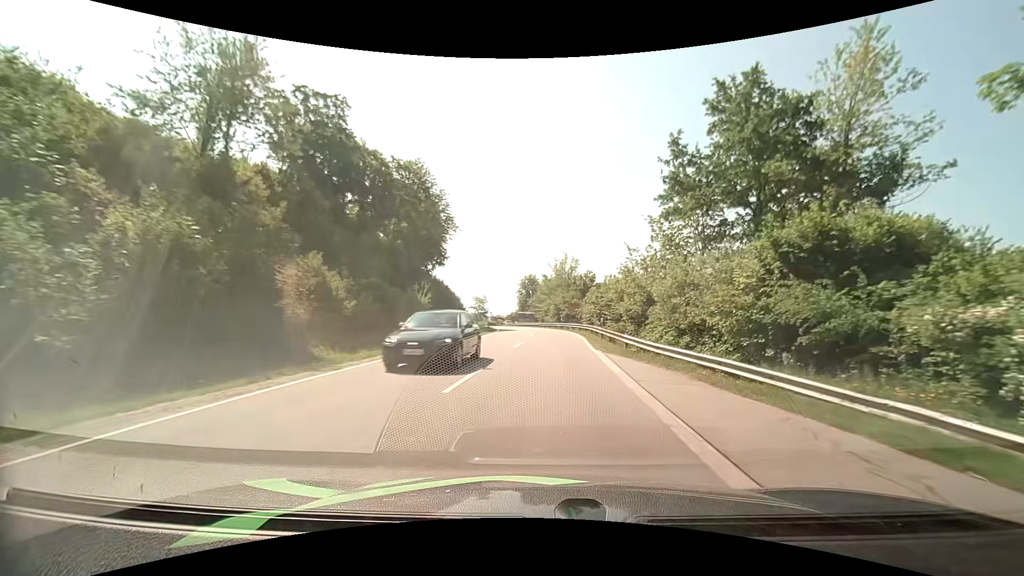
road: tertiary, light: Day
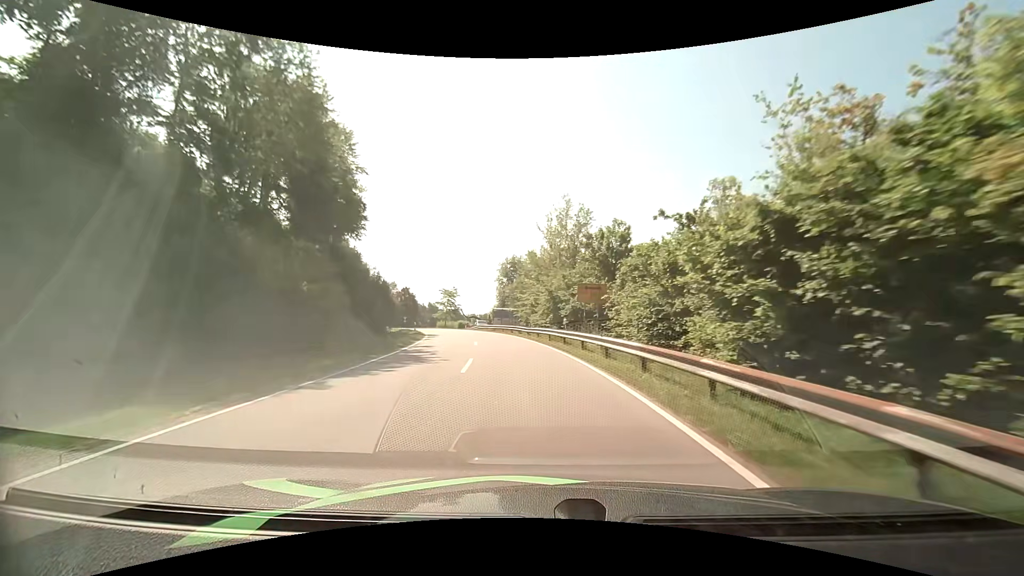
(+1.2, +33.1) m; +2°
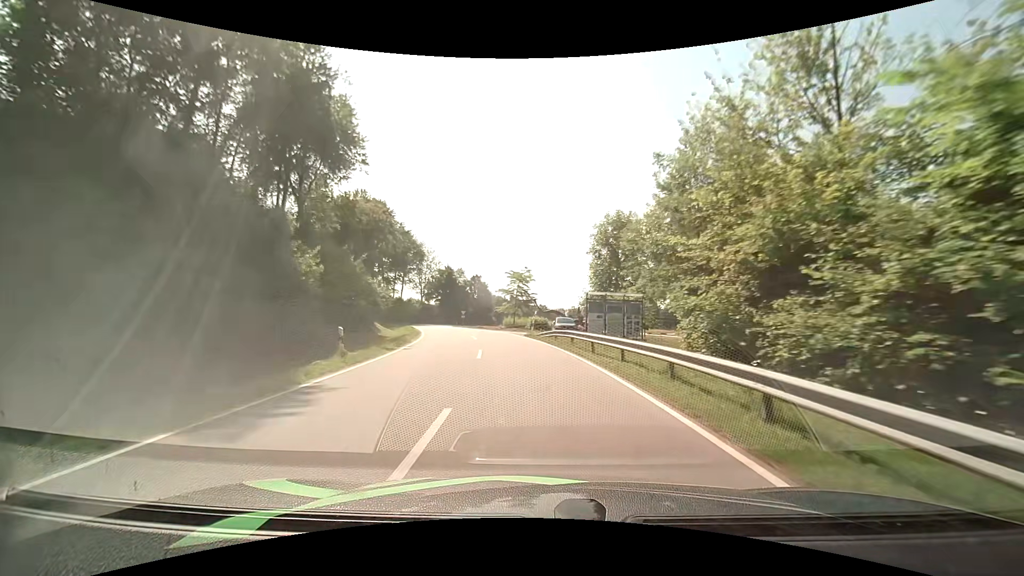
(-3.0, +32.8) m; -11°
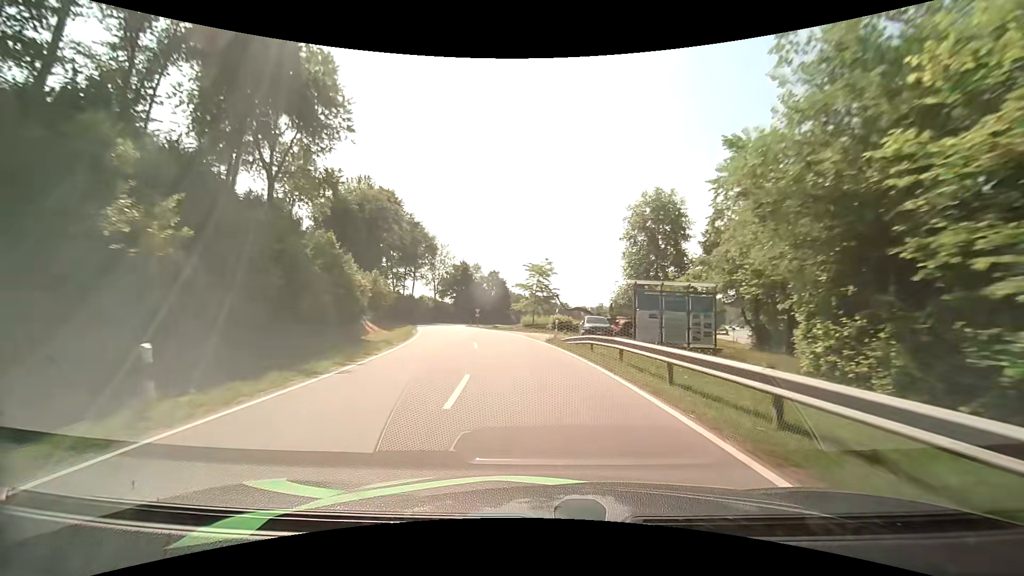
(-0.1, +8.2) m; -2°
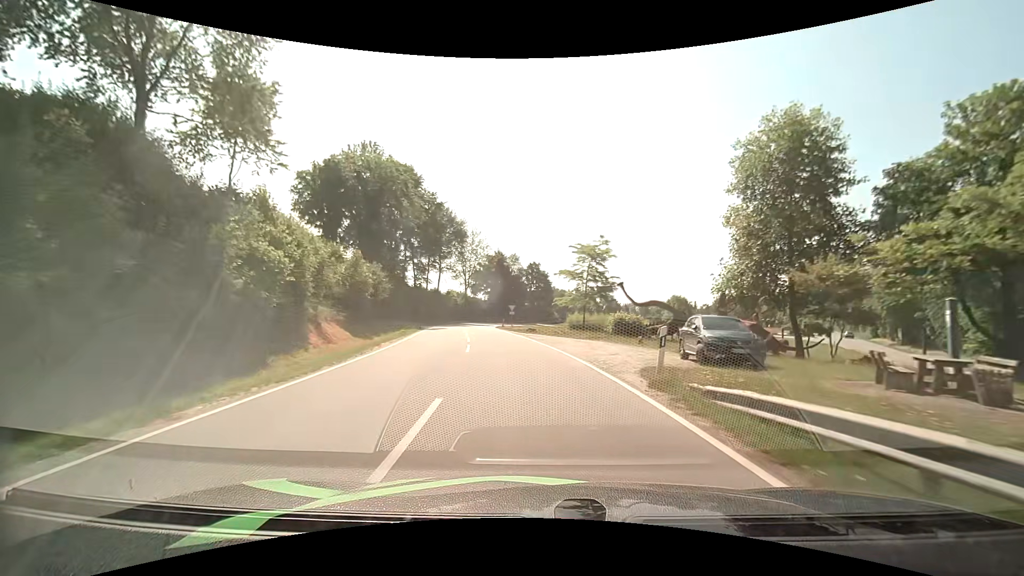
(-0.7, +15.3) m; -5°
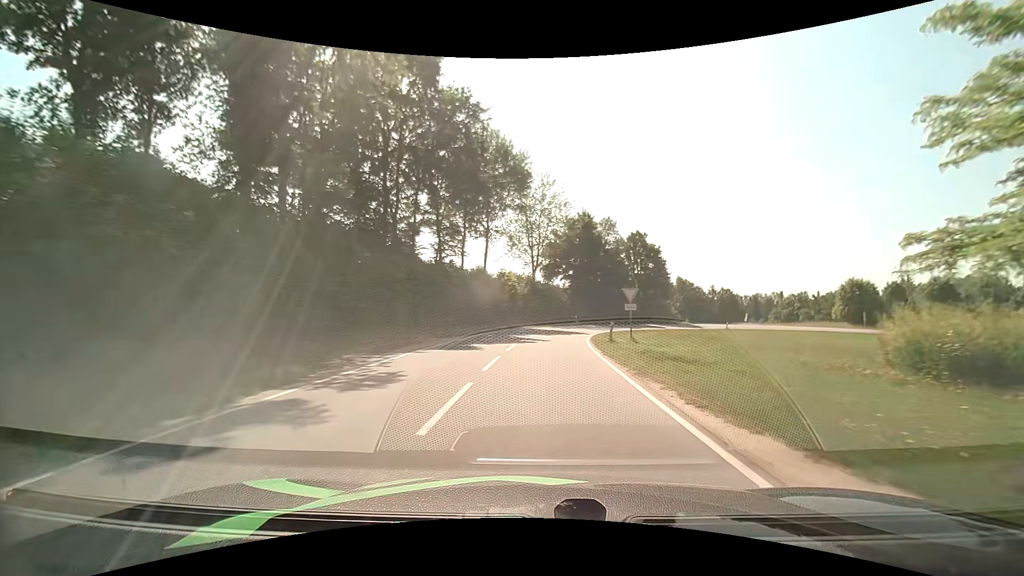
(-3.7, +35.0) m; -9°
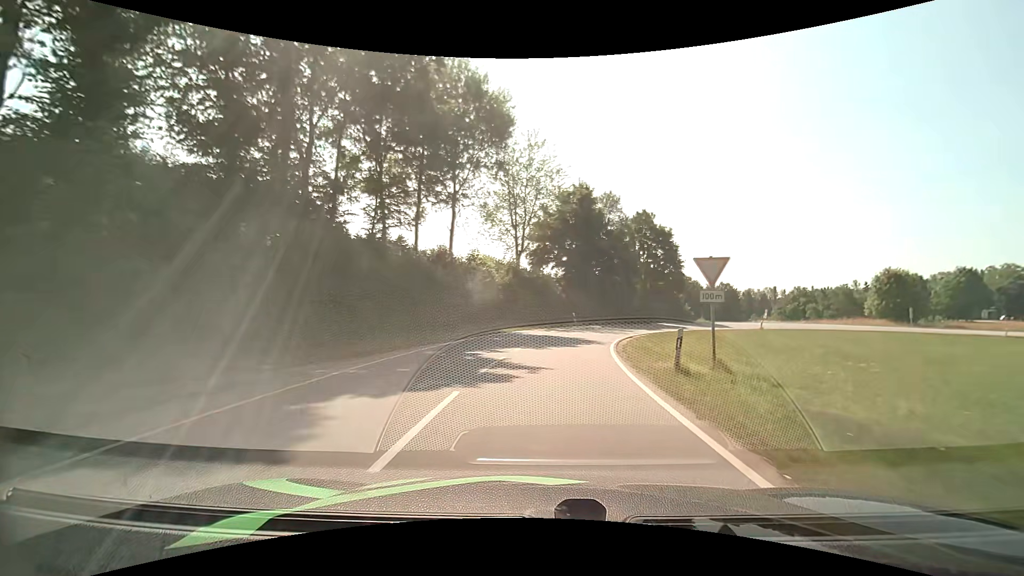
(0.0, +13.3) m; +1°
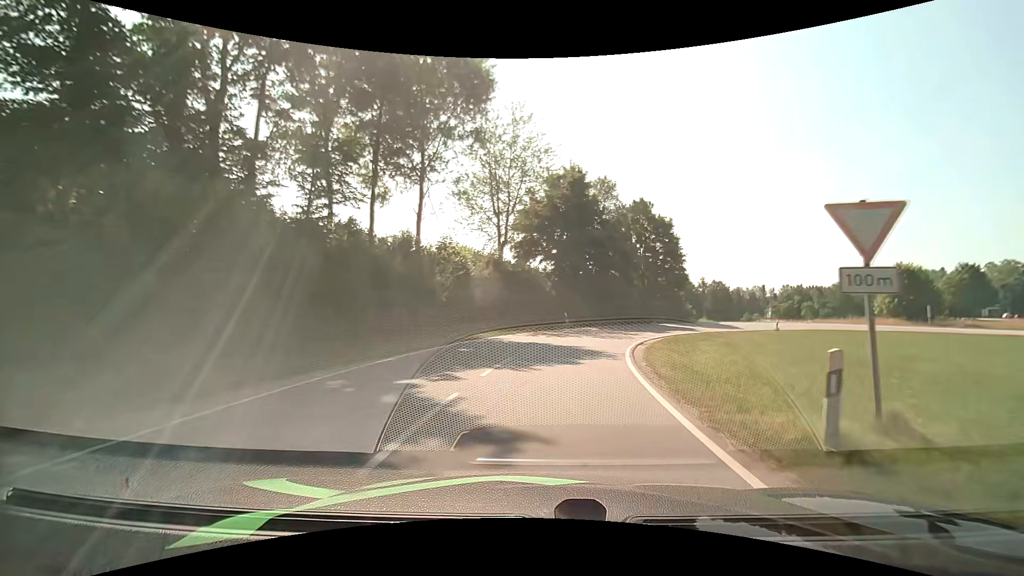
(0.0, +6.2) m; +1°
(0, +10) (+2, +20) (+5, +29) (+10, +38) (+16, +46) (+24, +52) (+33, +56) (+43, +58) (+53, +57) (+62, +53) m
